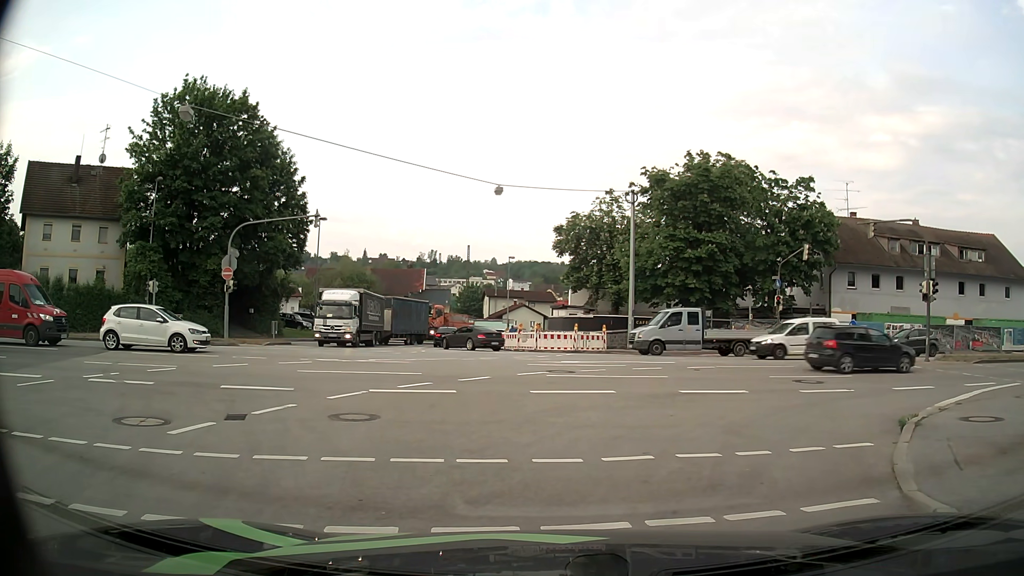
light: Day
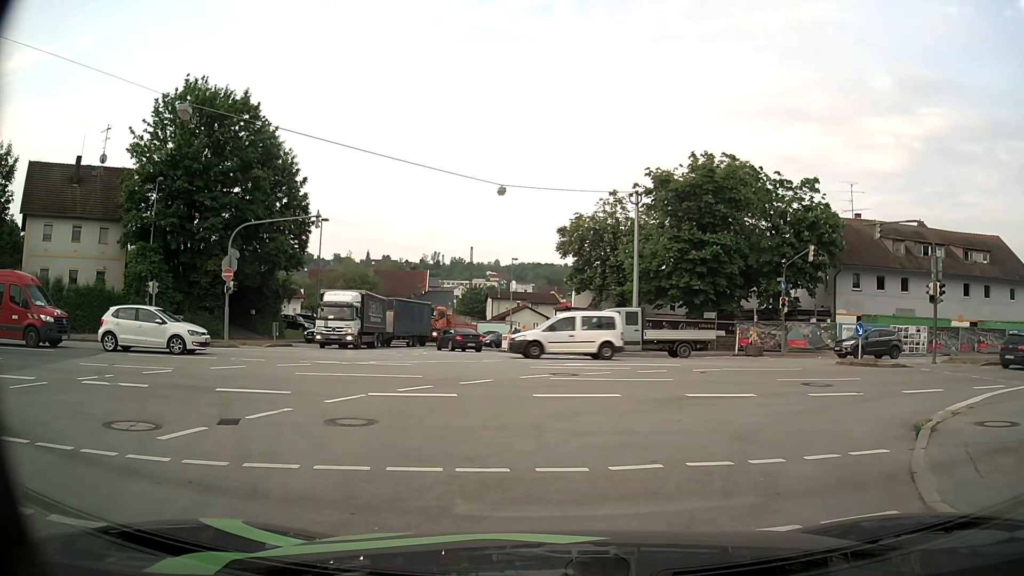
(0.0, +0.4) m; 0°
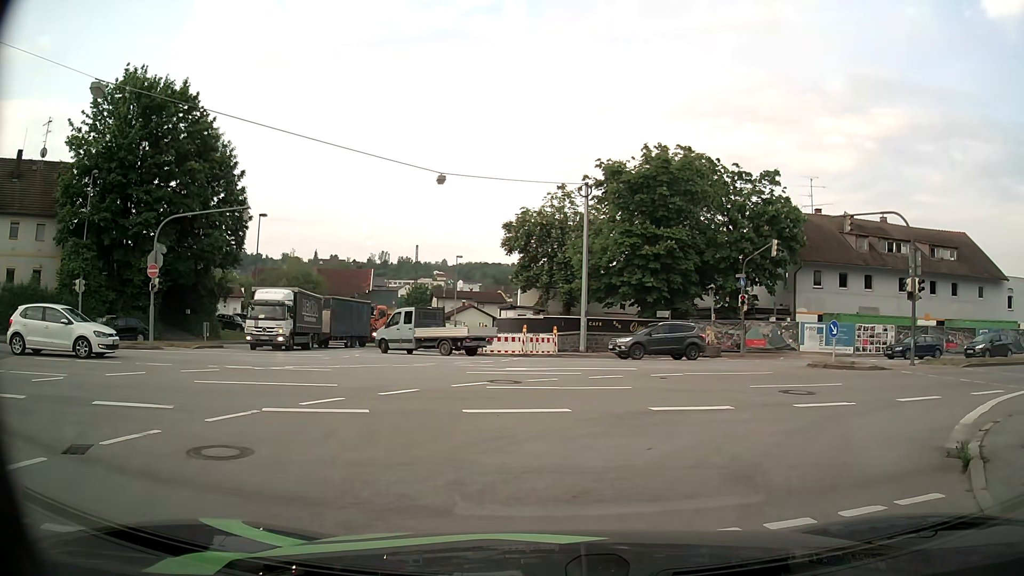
(0.0, +2.4) m; +4°
